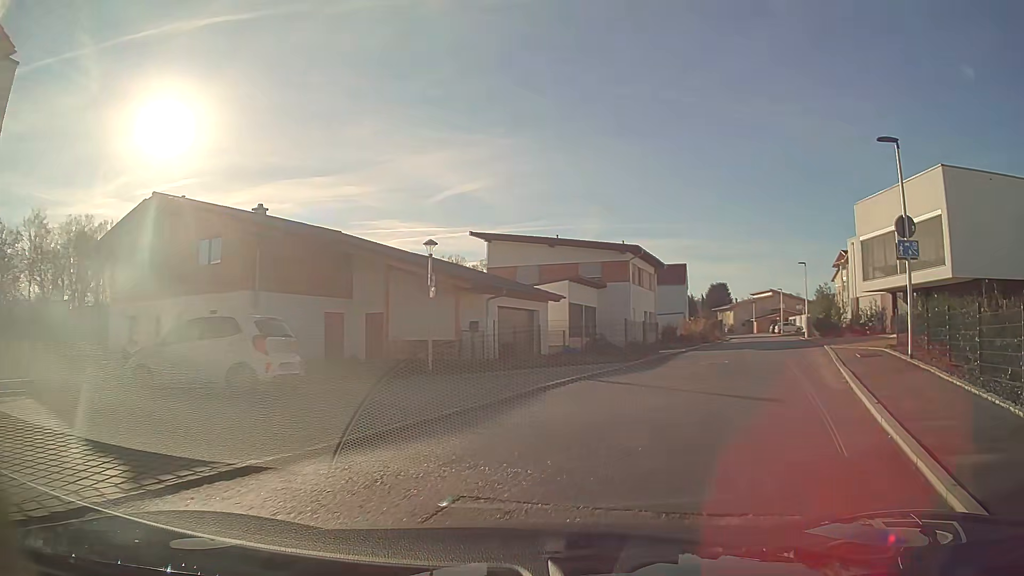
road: residential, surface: asphalt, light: Day
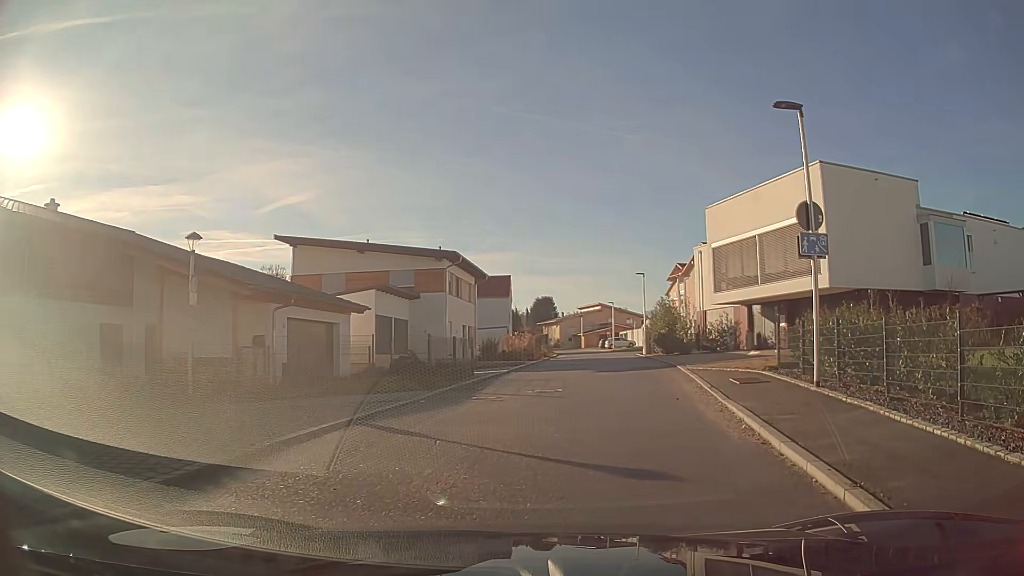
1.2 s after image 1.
(+0.5, +4.2) m; +13°
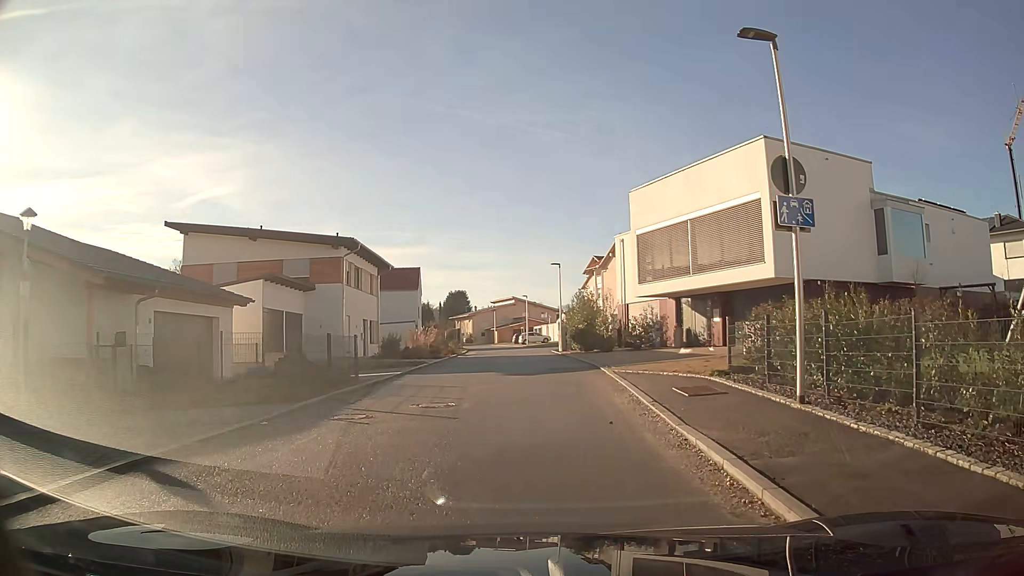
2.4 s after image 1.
(+0.2, +3.4) m; +5°
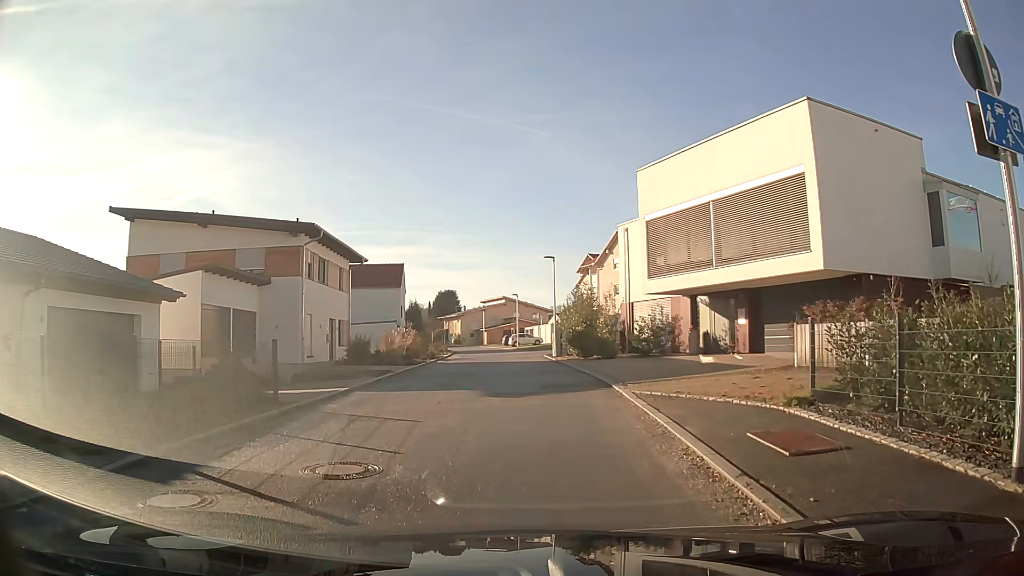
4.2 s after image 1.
(+0.1, +5.0) m; +1°
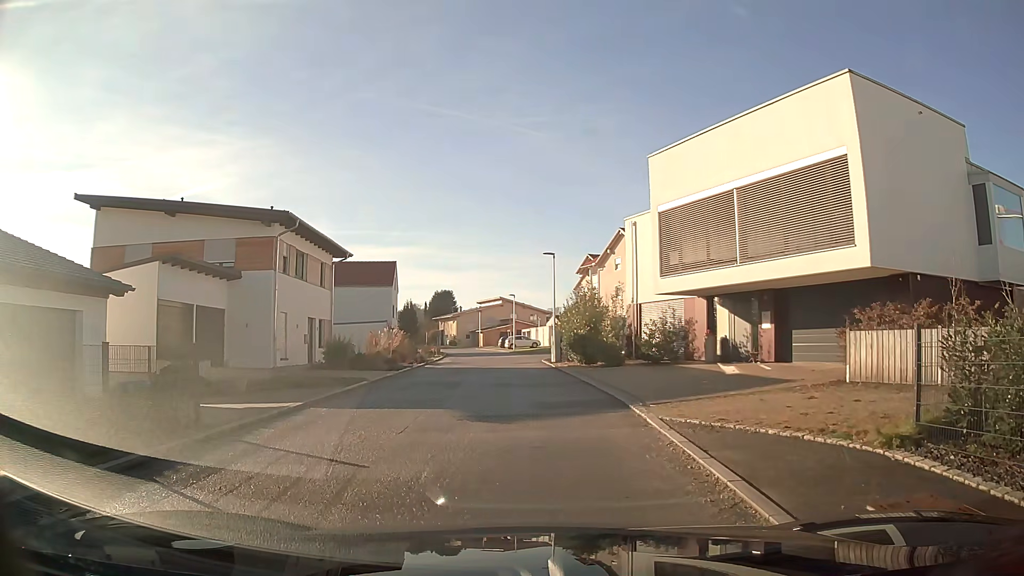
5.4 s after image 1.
(0.0, +3.0) m; 0°
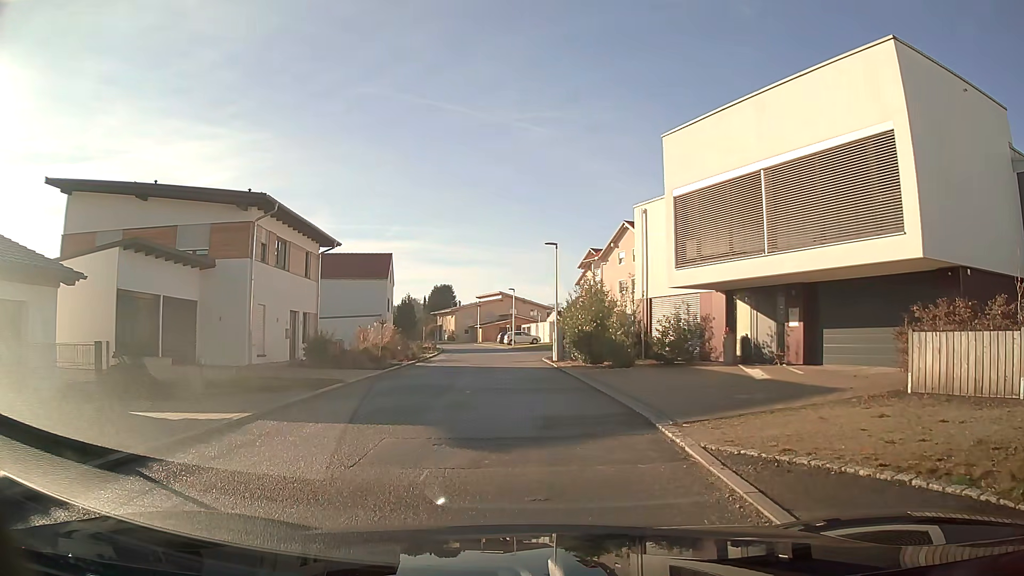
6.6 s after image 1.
(0.0, +2.4) m; 0°
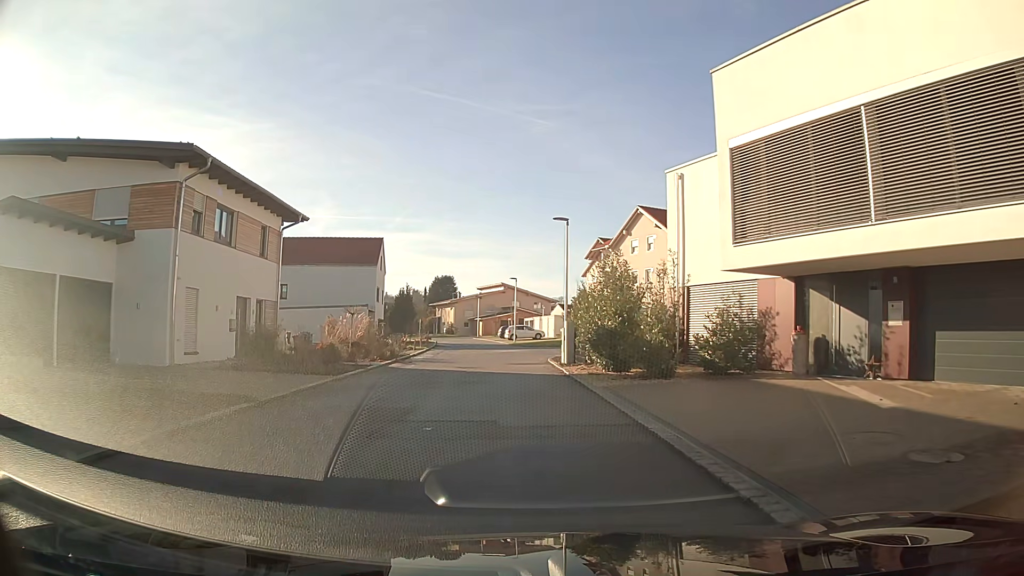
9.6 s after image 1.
(0.0, +5.9) m; 0°
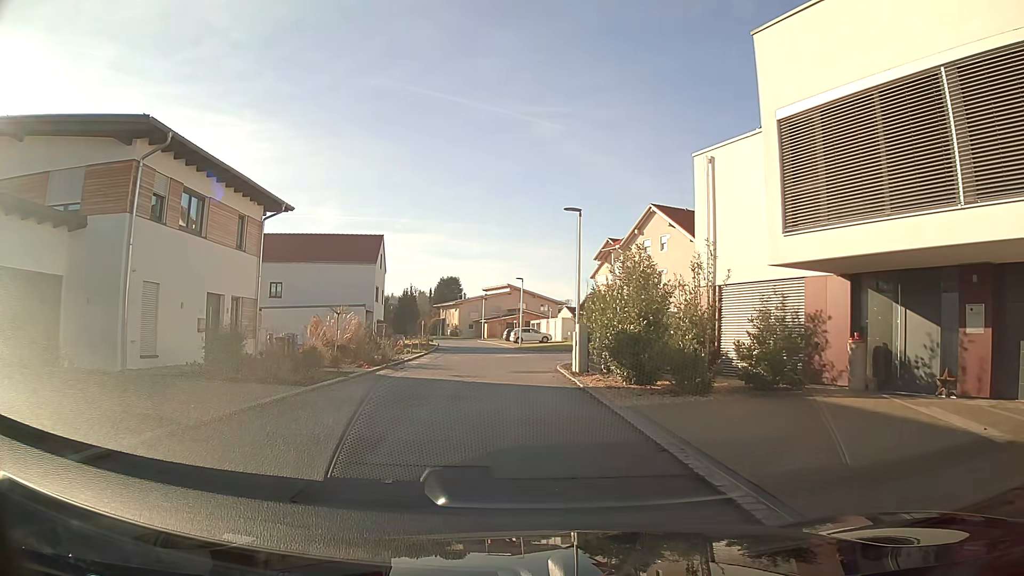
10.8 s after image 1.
(0.0, +2.9) m; -2°
(0, +10) (0, +20) (0, +30) (+7, +37) (+16, +41) (+25, +45) (+35, +48) (+44, +51) (+53, +55) (+62, +60) m
